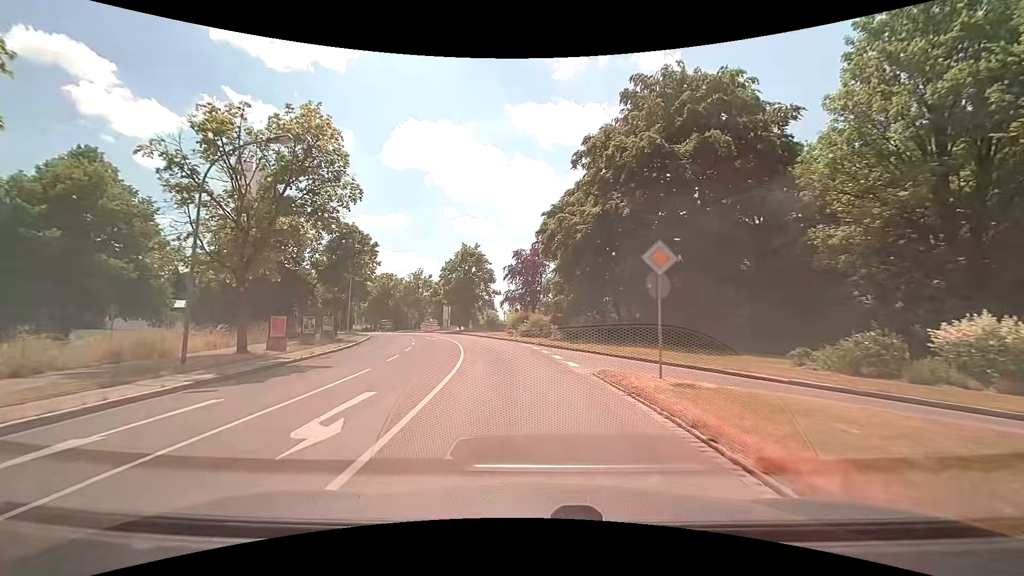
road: secondary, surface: asphalt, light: Day
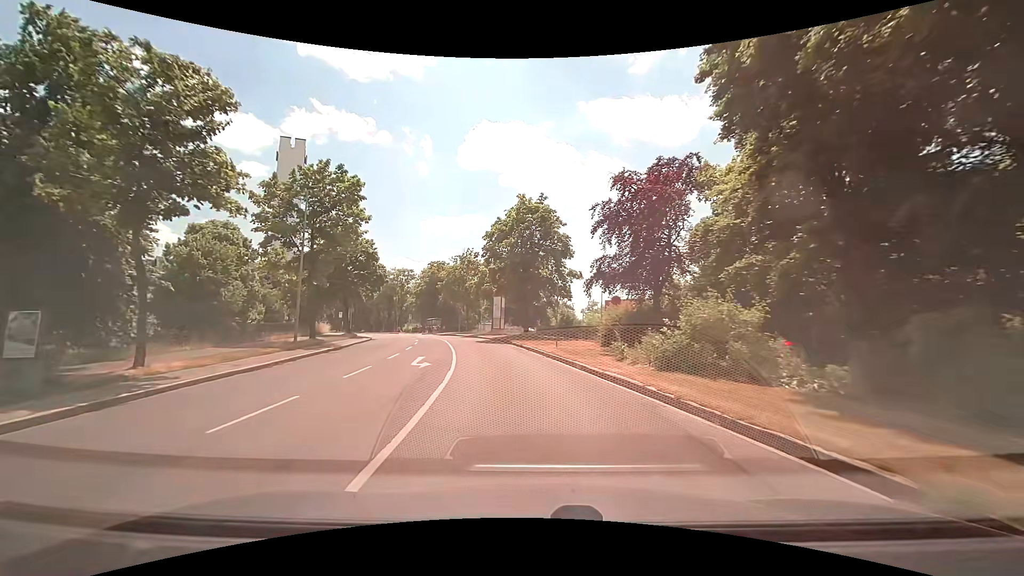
(-1.9, +24.0) m; -8°
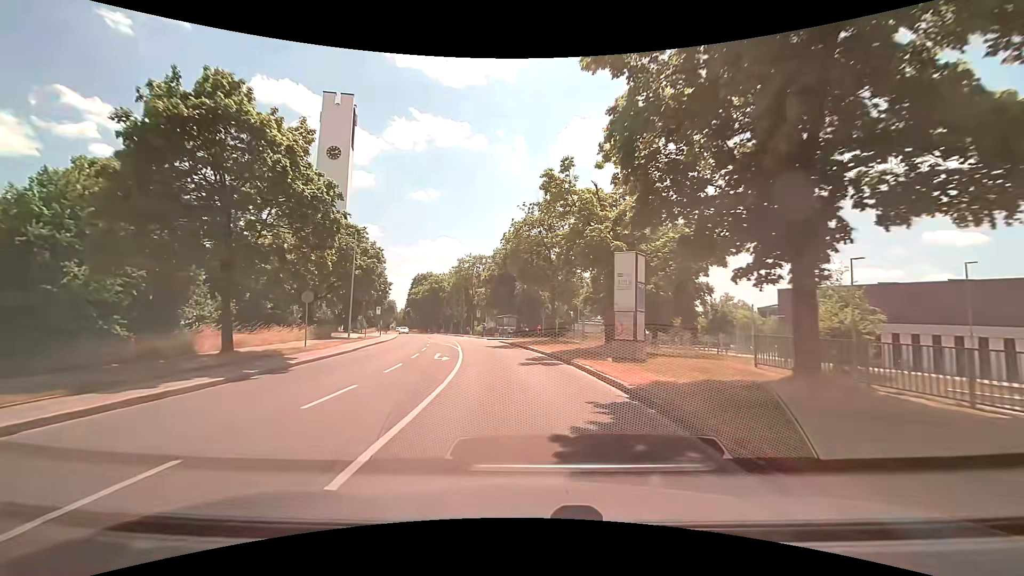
(-3.0, +28.7) m; -11°
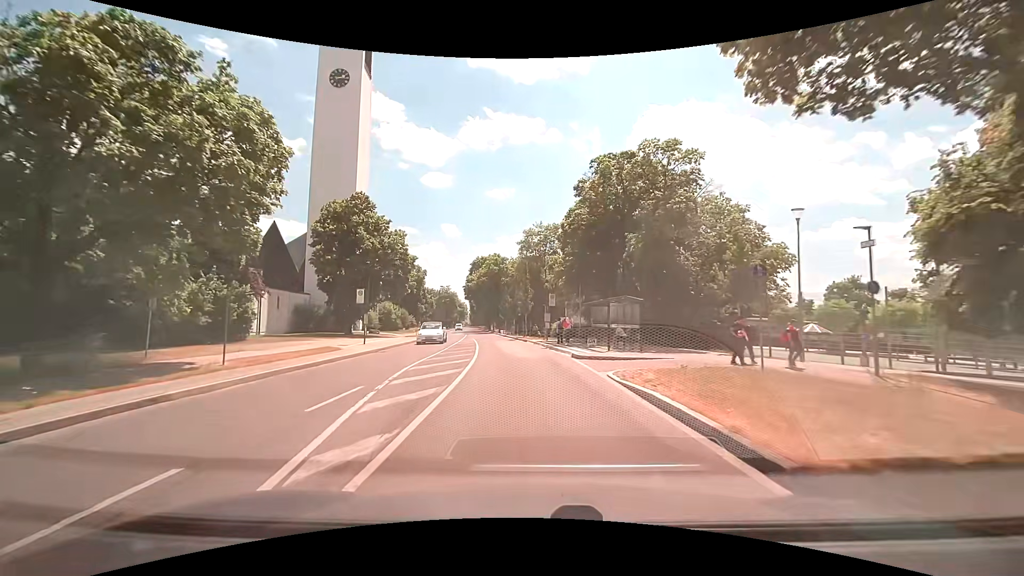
(-2.9, +30.5) m; -9°
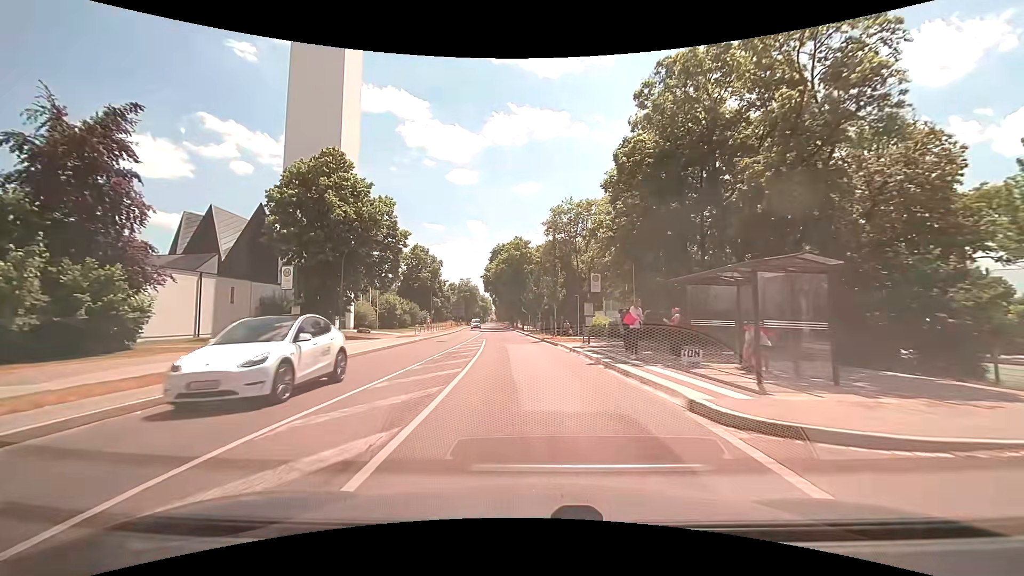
(-0.3, +12.7) m; -3°
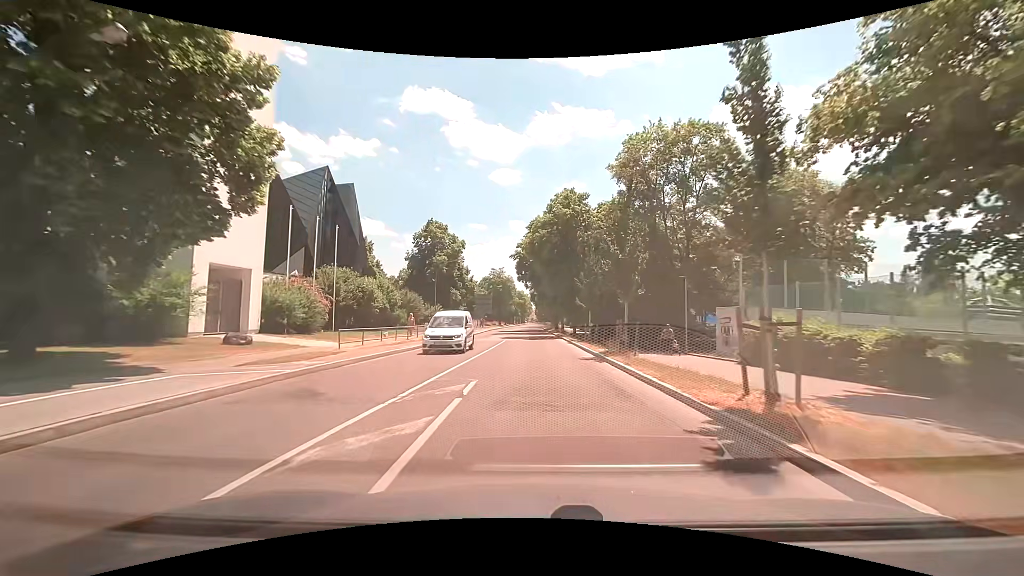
(-1.4, +26.1) m; -5°
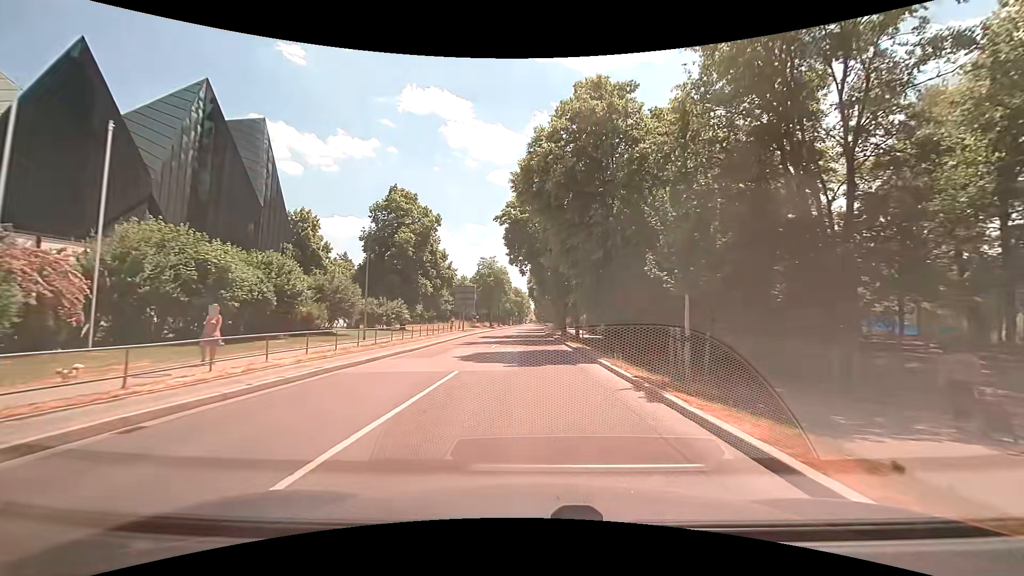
(0.0, +20.7) m; 0°
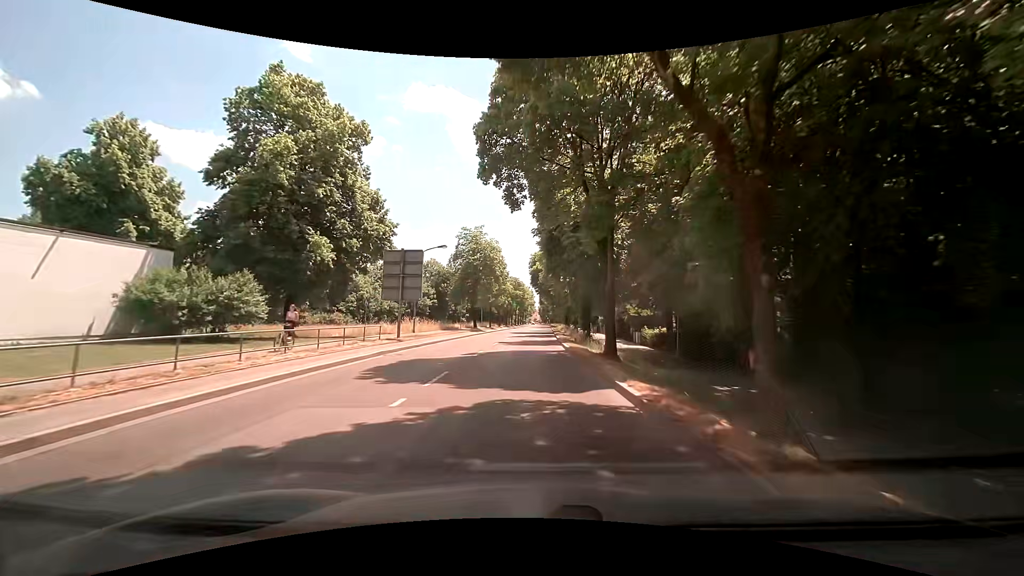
(-0.1, +28.9) m; -1°
(0, +10) (0, +20) (0, +30) (0, +40) (0, +50) (+1, +60) (+1, +70) (+1, +80) (+1, +90) (+2, +100) m
